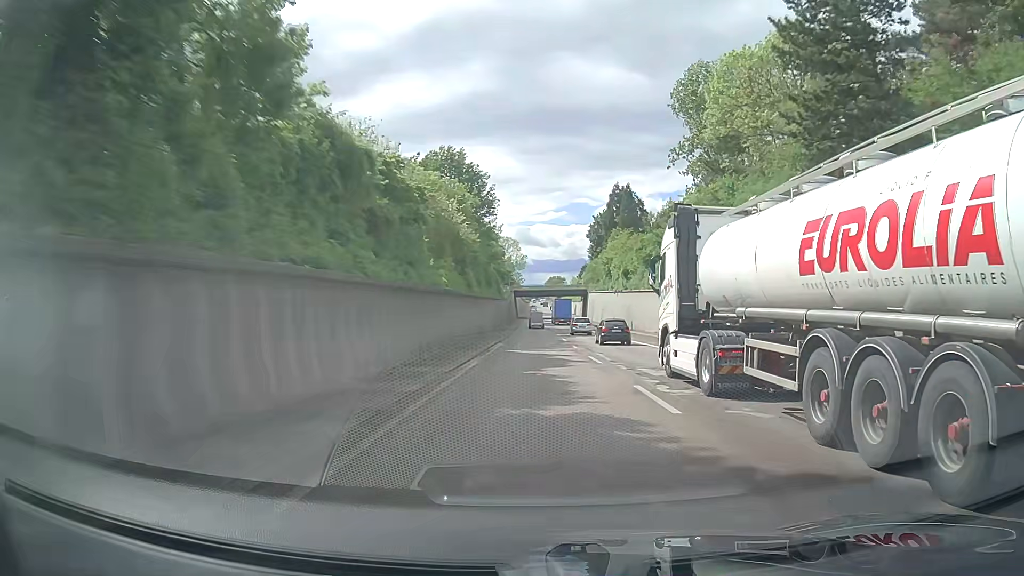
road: trunk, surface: asphalt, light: Day
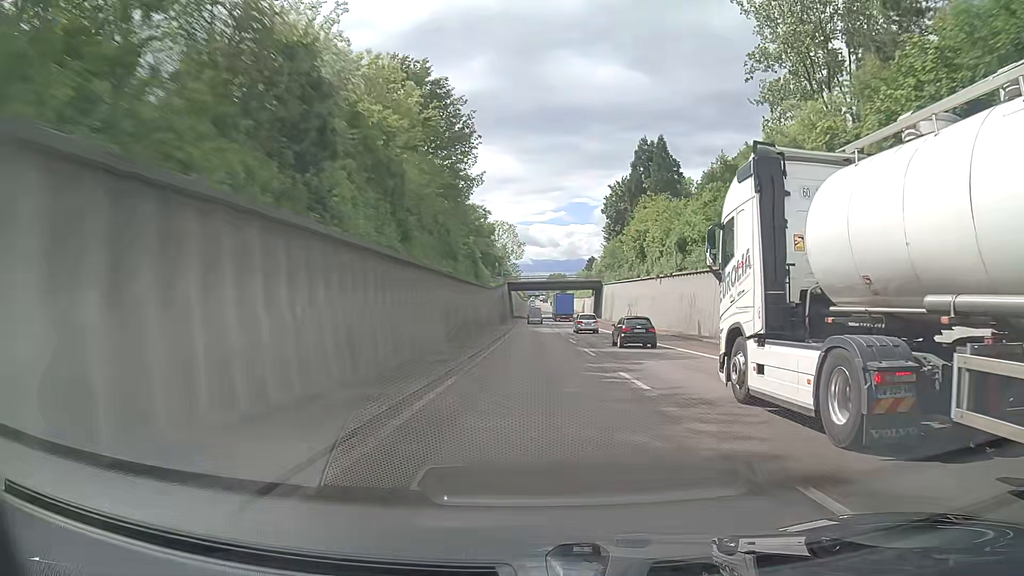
(-0.2, +31.5) m; 0°
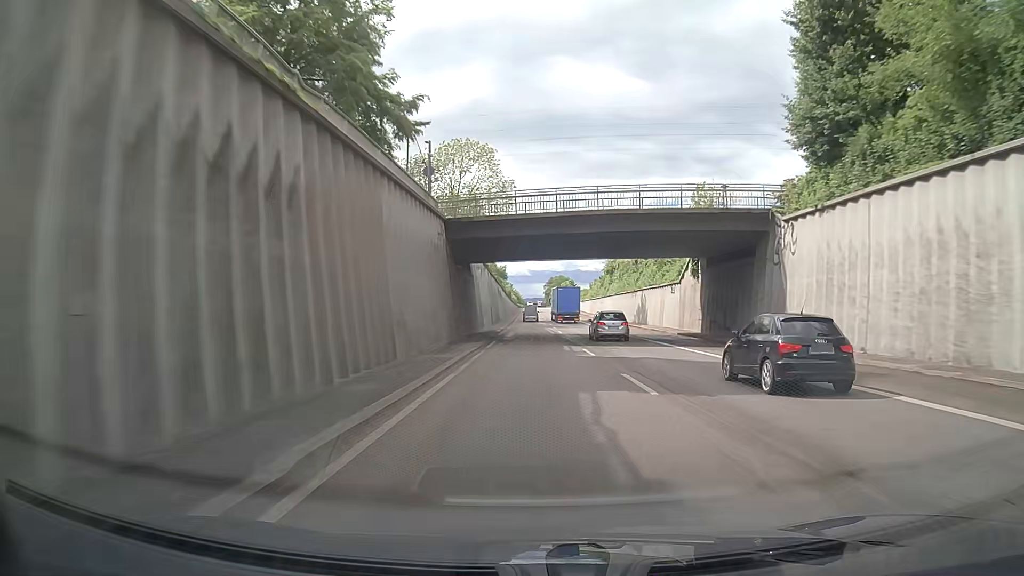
(+0.3, +81.2) m; 0°
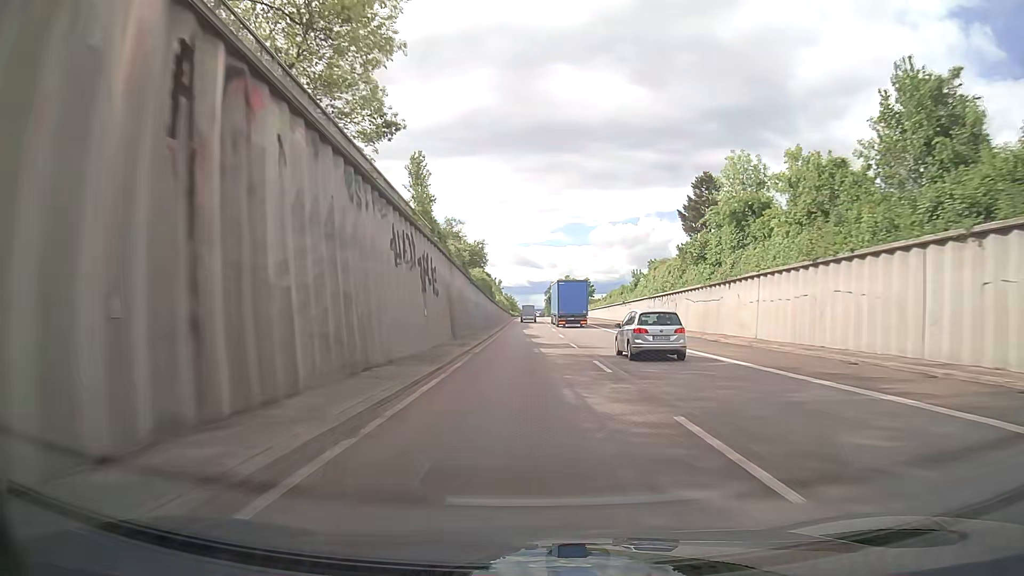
(+1.6, +63.8) m; 0°
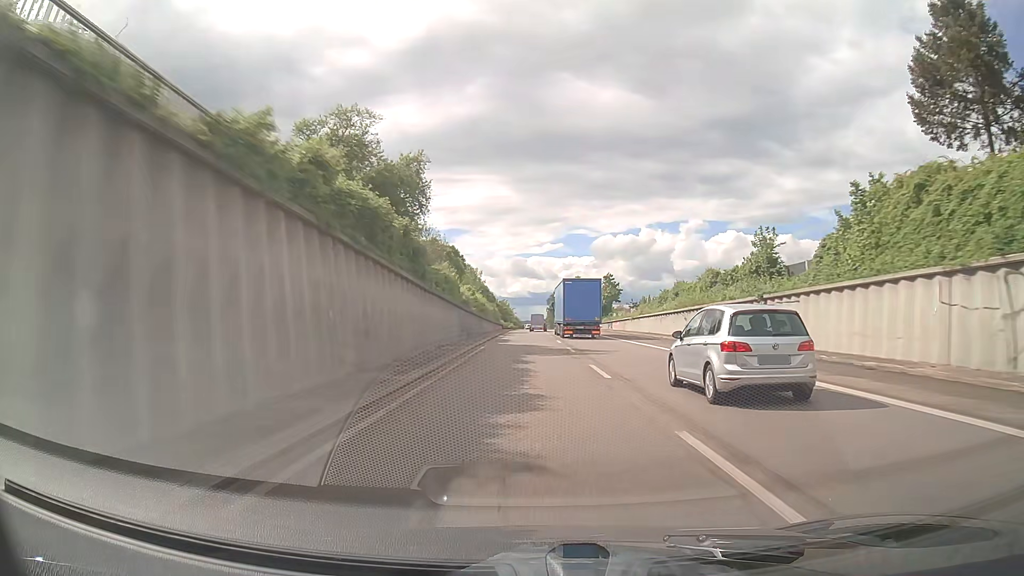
(-0.1, +46.9) m; 0°
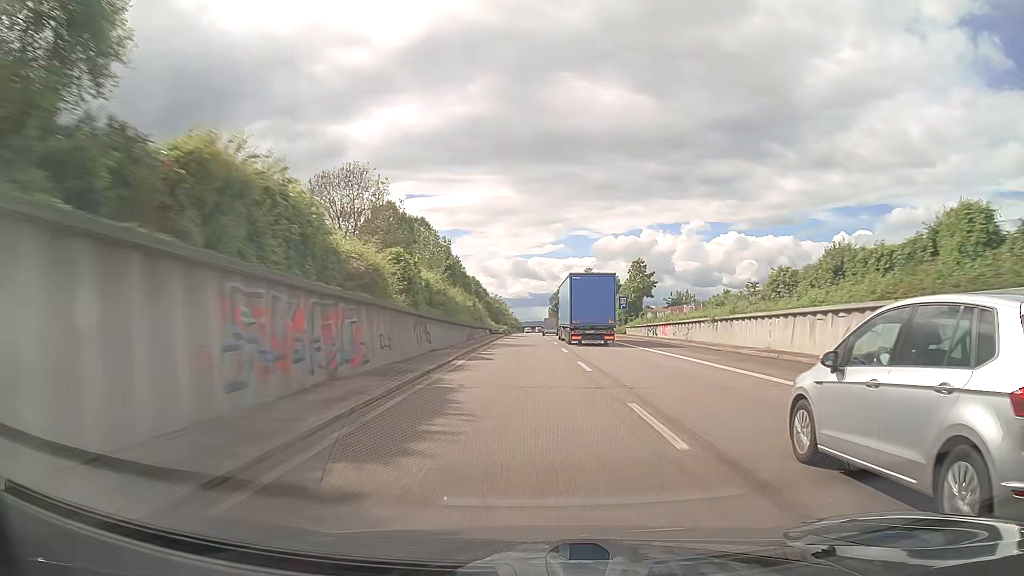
(-0.1, +30.9) m; 0°
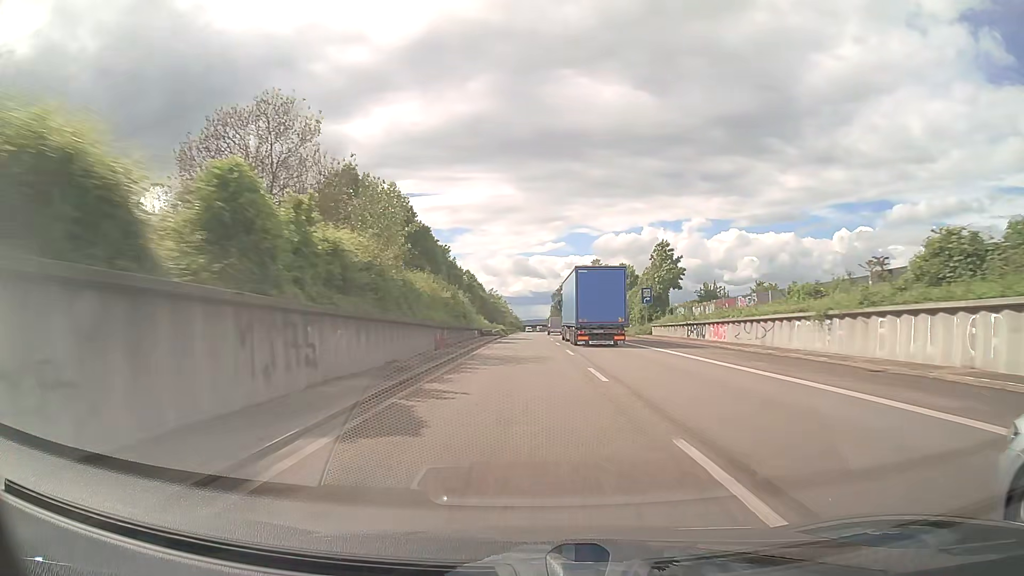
(0.0, +15.4) m; 0°
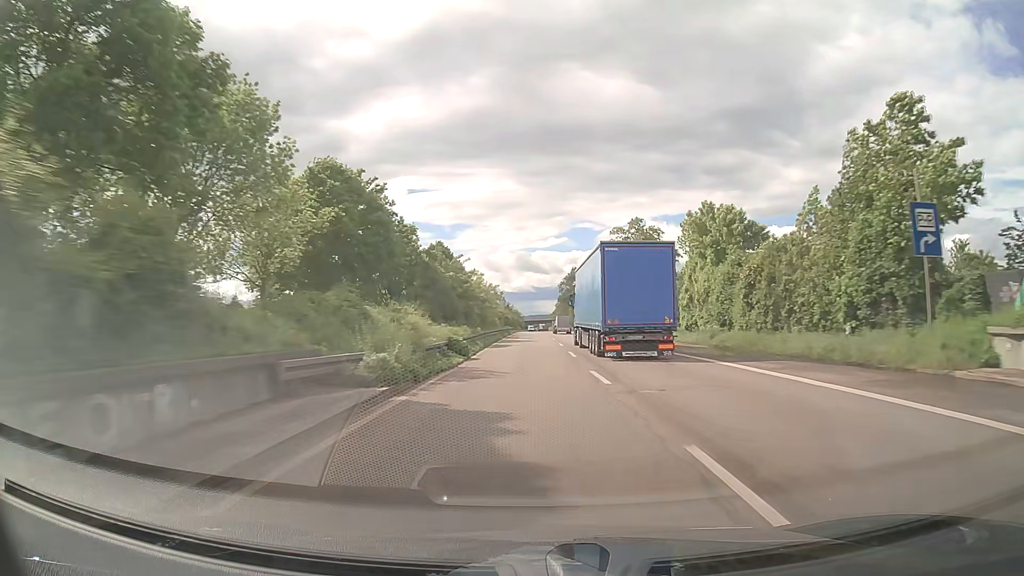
(-0.2, +46.1) m; 0°
(0, +10) (0, +20) (0, +30) (0, +40) (0, +50) (0, +60) (0, +70) (0, +80) (0, +90) (0, +100) m
